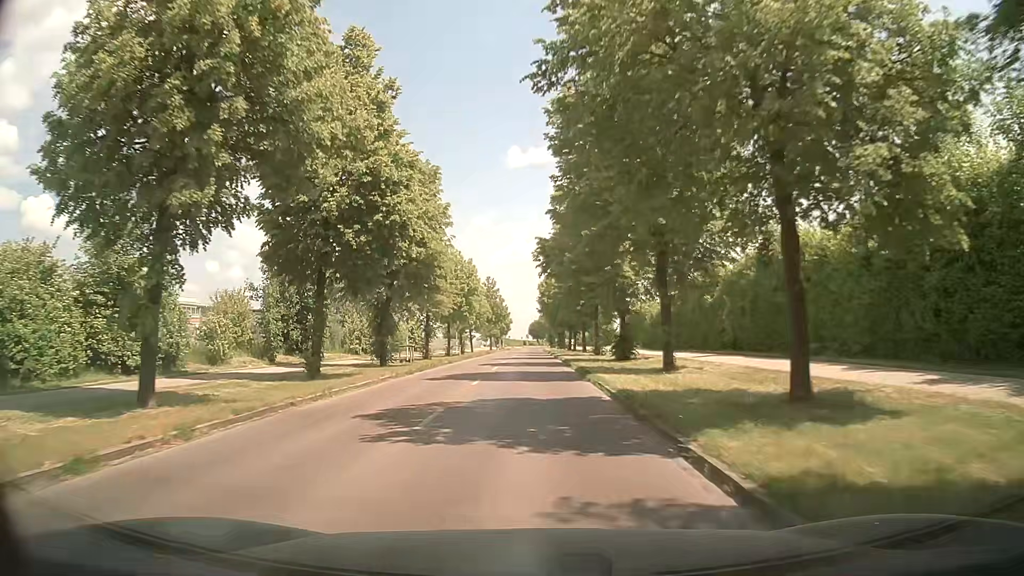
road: tertiary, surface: asphalt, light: Day
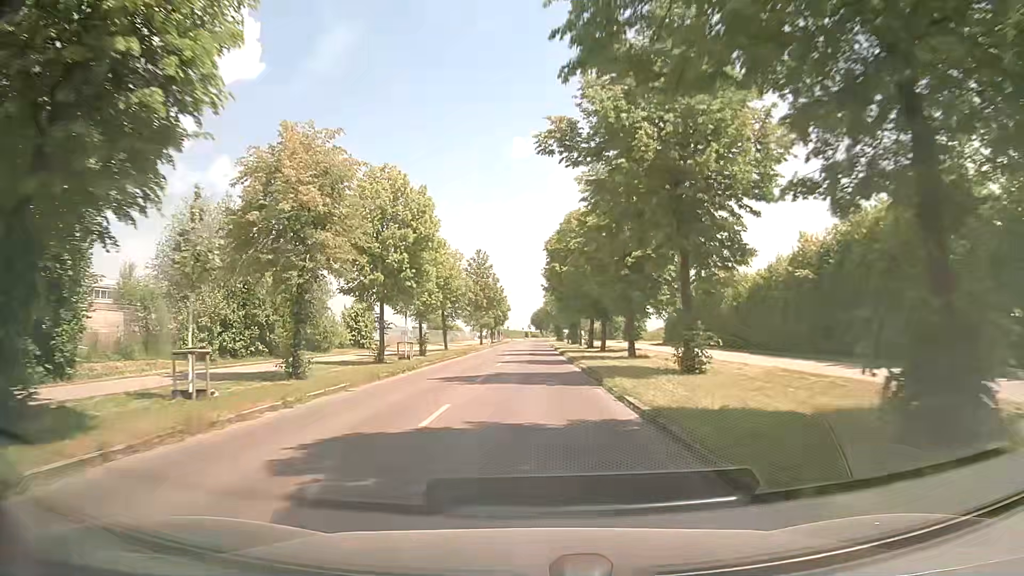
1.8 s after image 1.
(-0.1, +27.2) m; 0°
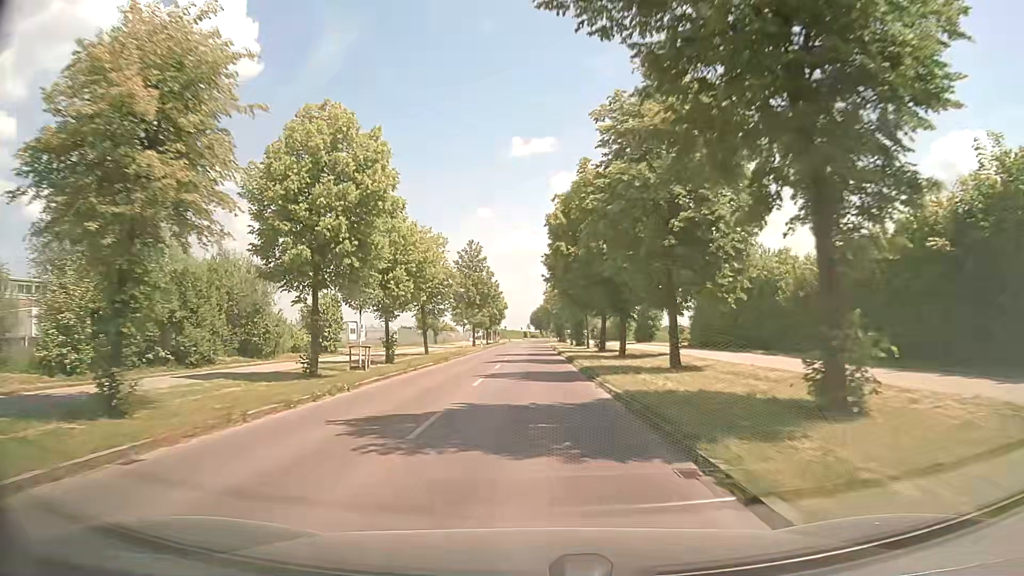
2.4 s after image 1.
(0.0, +10.0) m; -1°
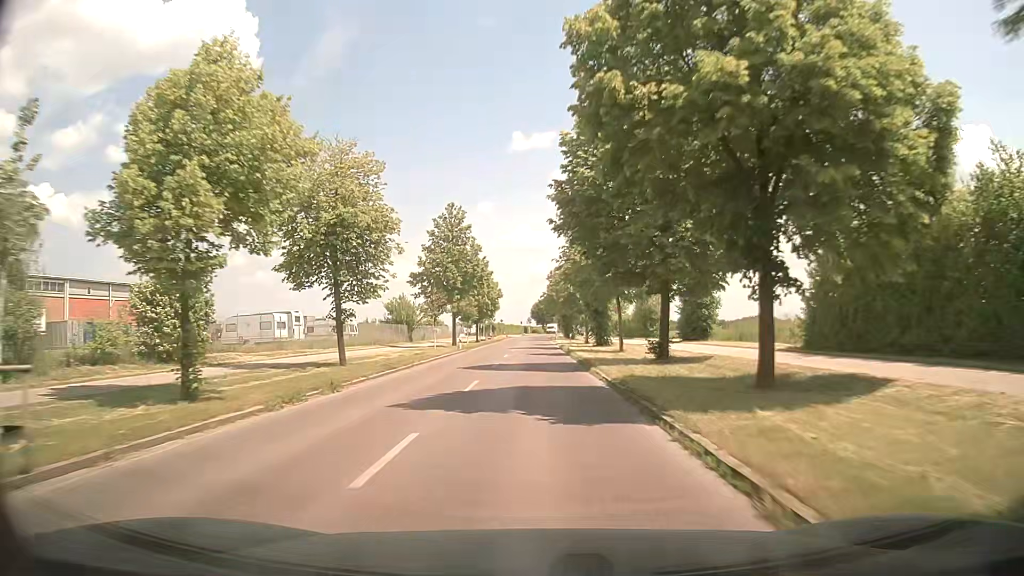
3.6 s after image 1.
(+0.1, +21.1) m; 0°
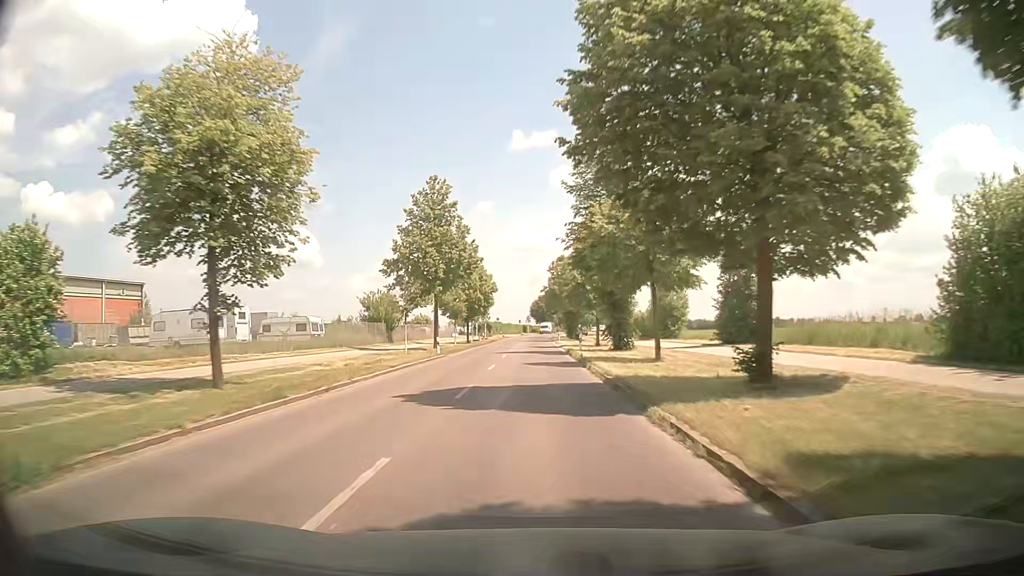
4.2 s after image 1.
(+0.1, +10.8) m; 0°
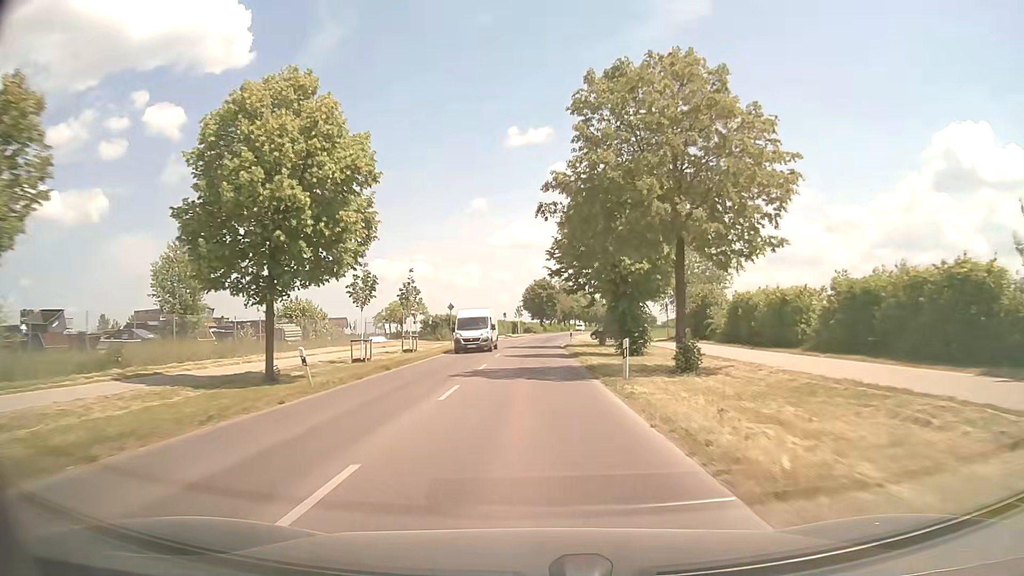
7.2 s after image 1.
(+0.7, +54.4) m; +1°
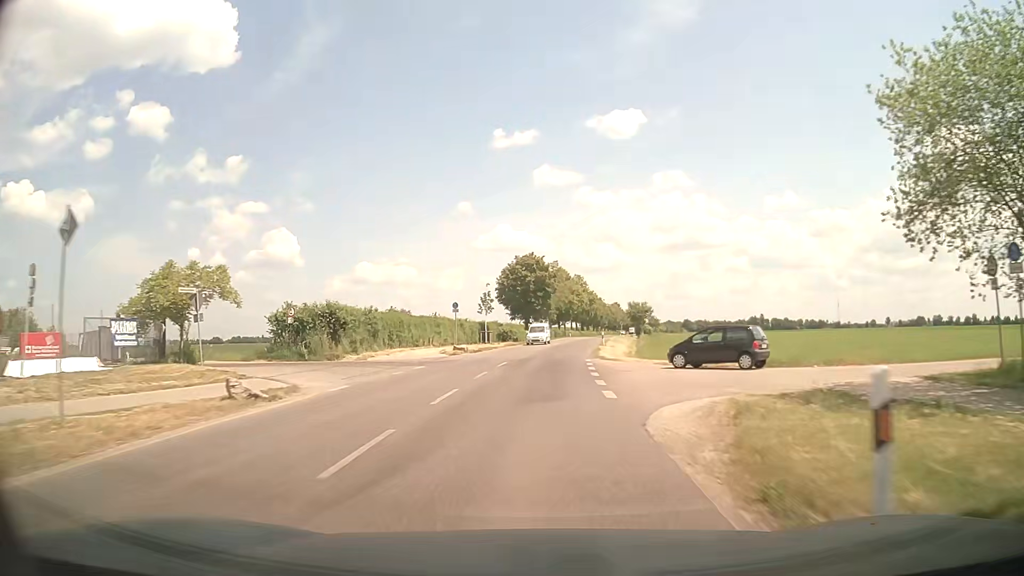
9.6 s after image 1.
(+0.1, +42.5) m; +1°
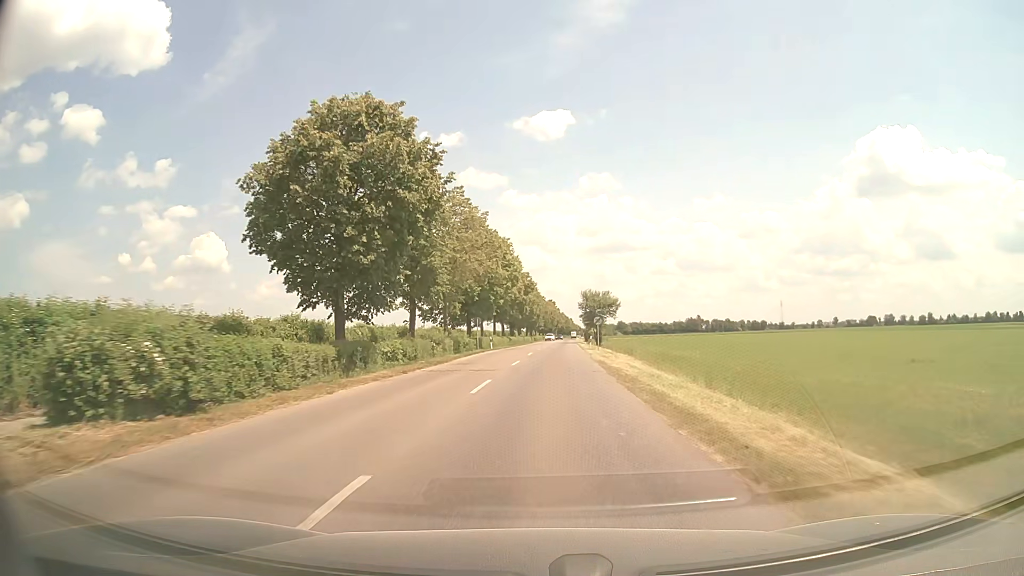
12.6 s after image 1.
(+3.1, +51.5) m; +6°
(0, +10) (0, +20) (+1, +30) (+1, +40) (+2, +50) (+2, +60) (+3, +70) (+3, +80) (+4, +90) (+5, +100) m
